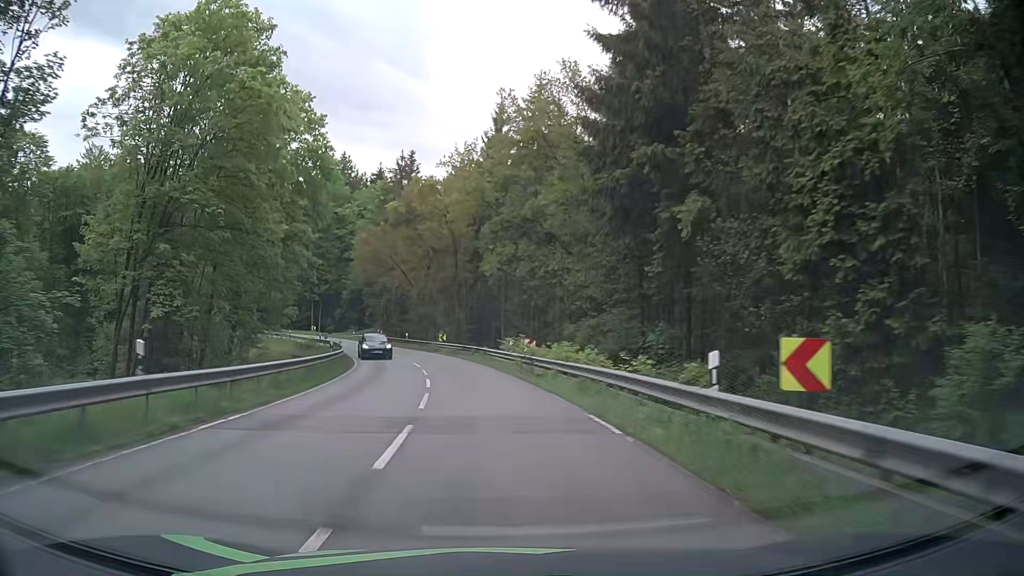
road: secondary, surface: asphalt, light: Day
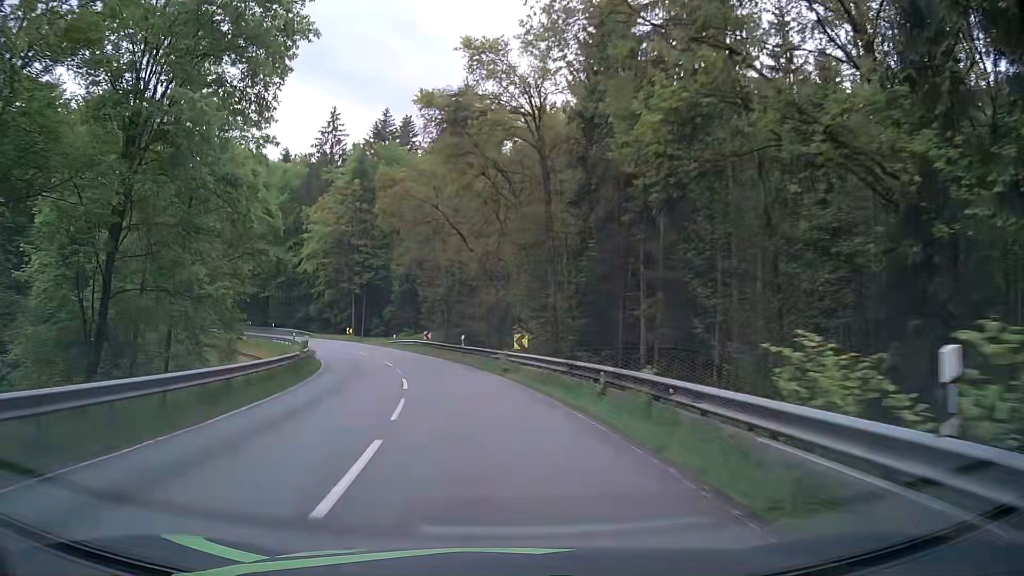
(-1.7, +27.8) m; -8°
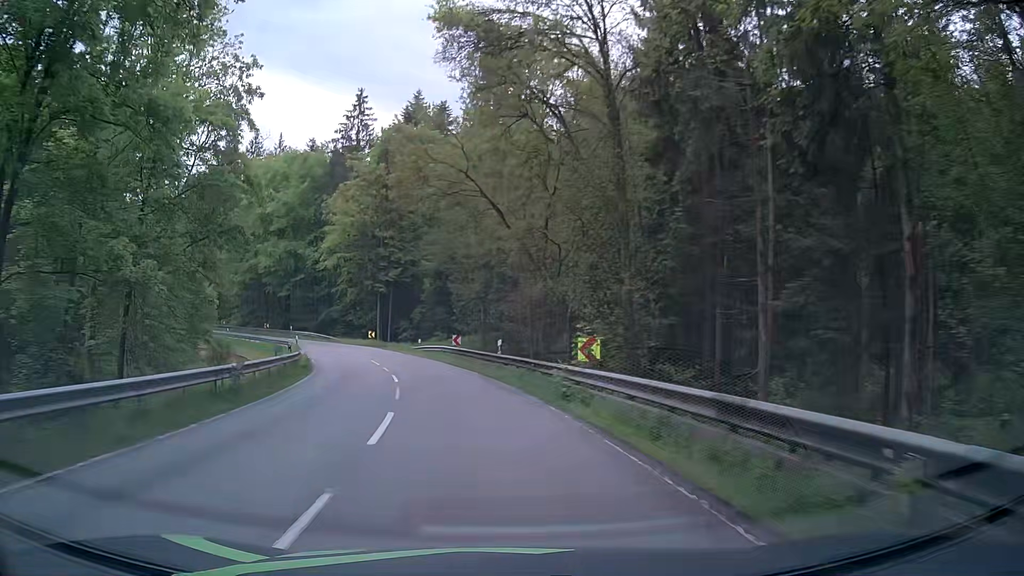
(-0.3, +9.2) m; -5°
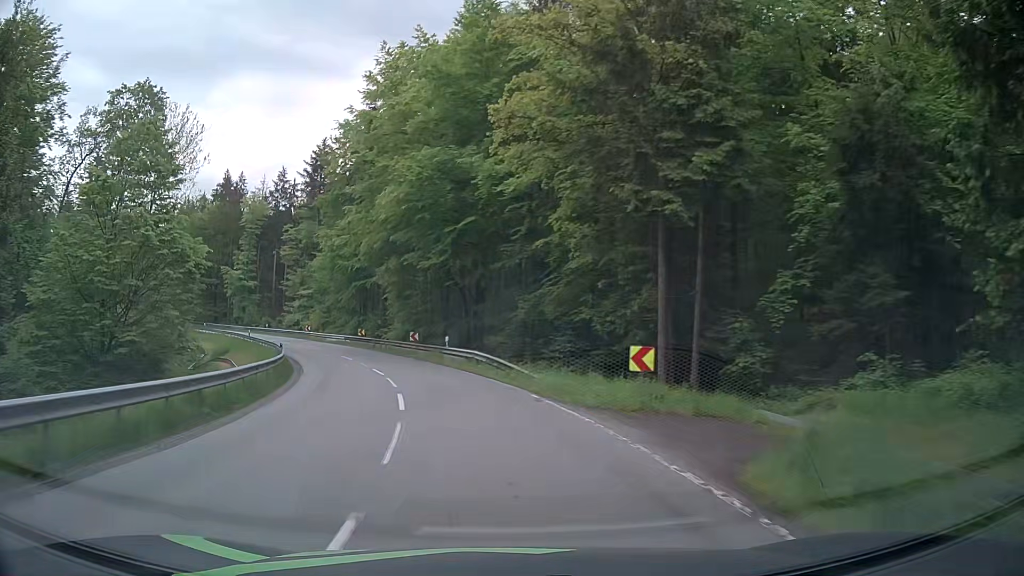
(-7.3, +44.7) m; -21°
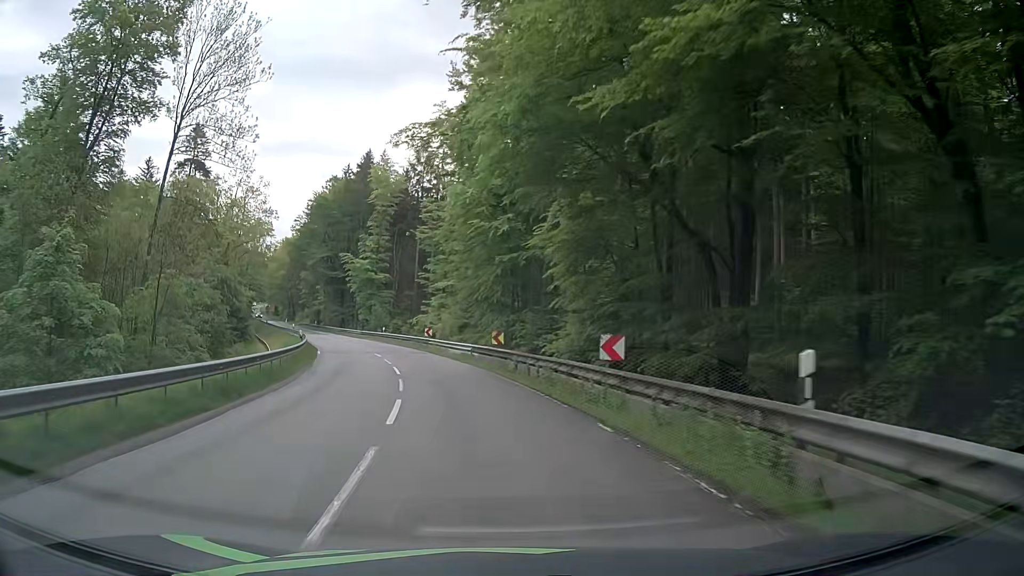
(-4.0, +26.8) m; -16°
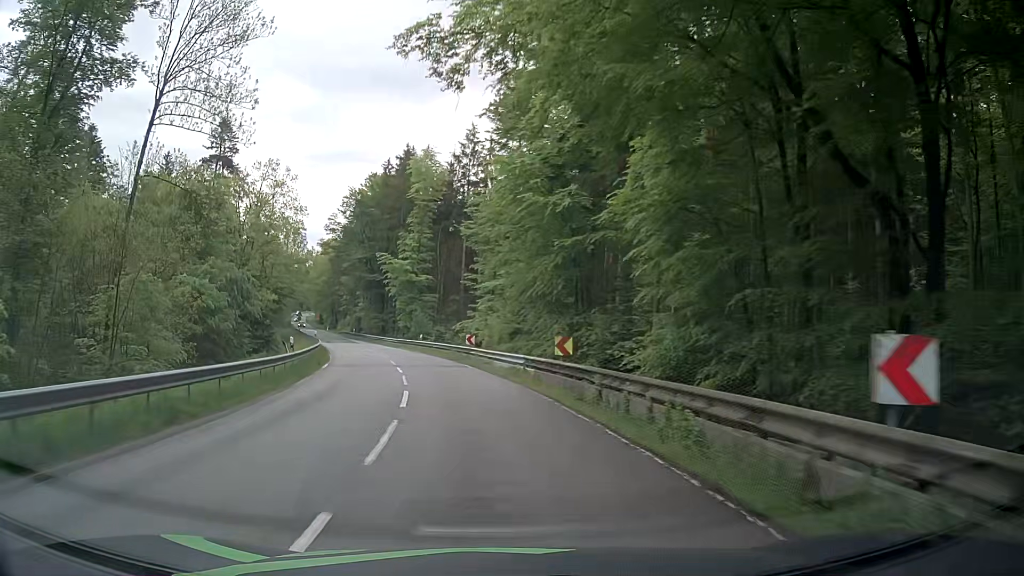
(-0.3, +9.1) m; -4°
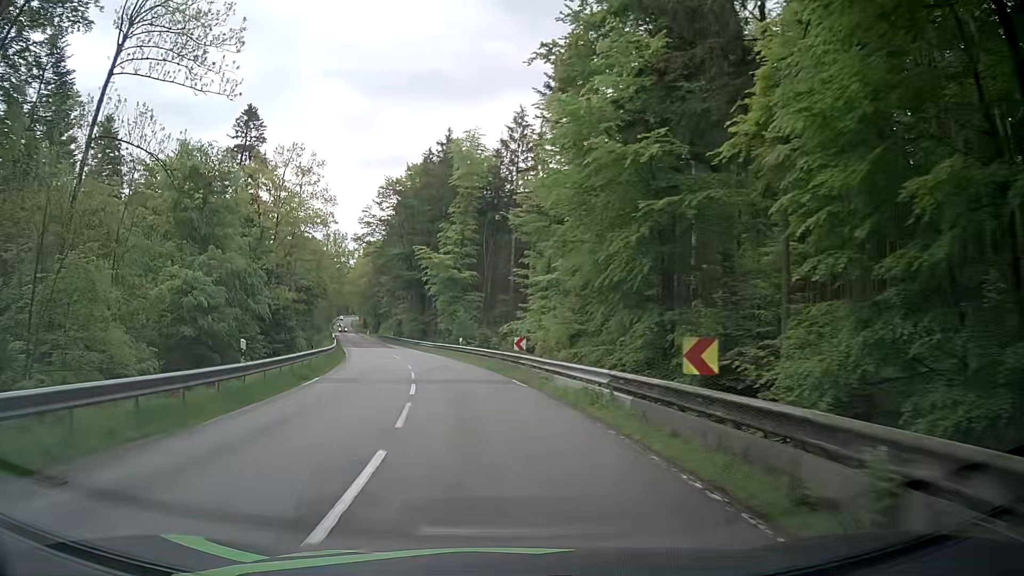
(-0.4, +9.1) m; -5°
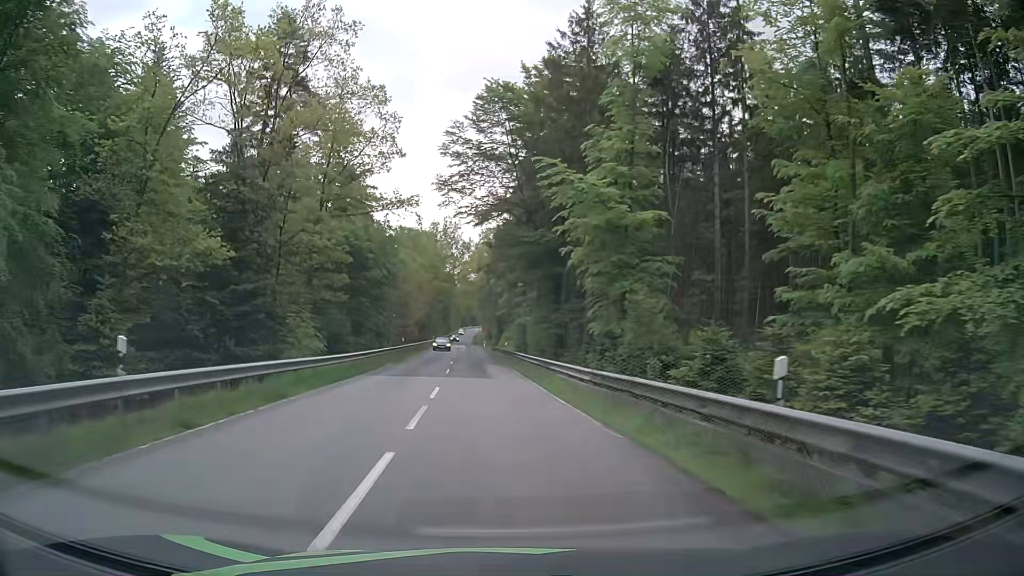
(-3.9, +36.0) m; -12°
(0, +10) (0, +20) (-1, +30) (-2, +40) (-2, +50) (-3, +60) (-3, +70) (-4, +80) (-5, +90) (-5, +100) m
